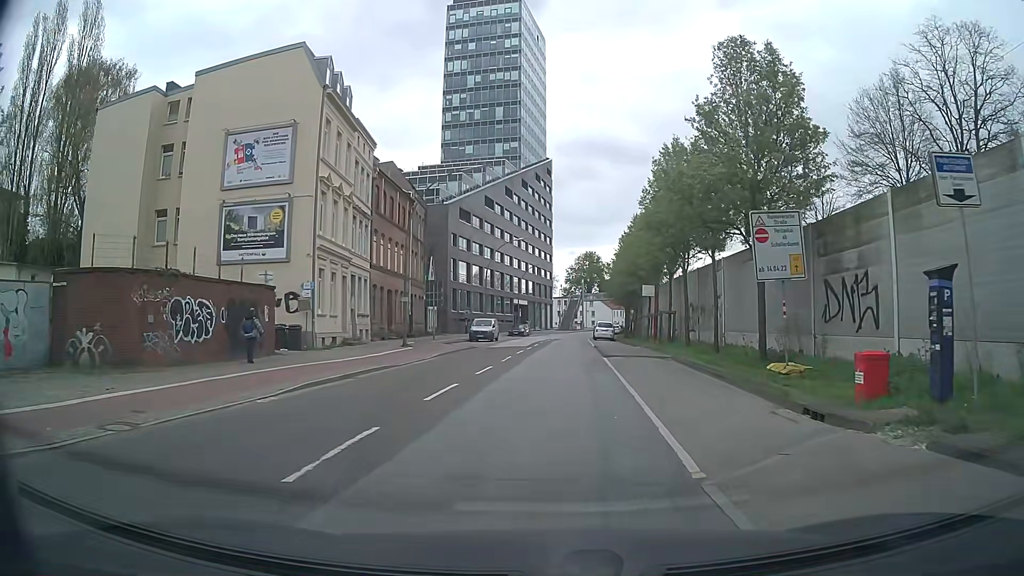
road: residential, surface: asphalt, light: Day
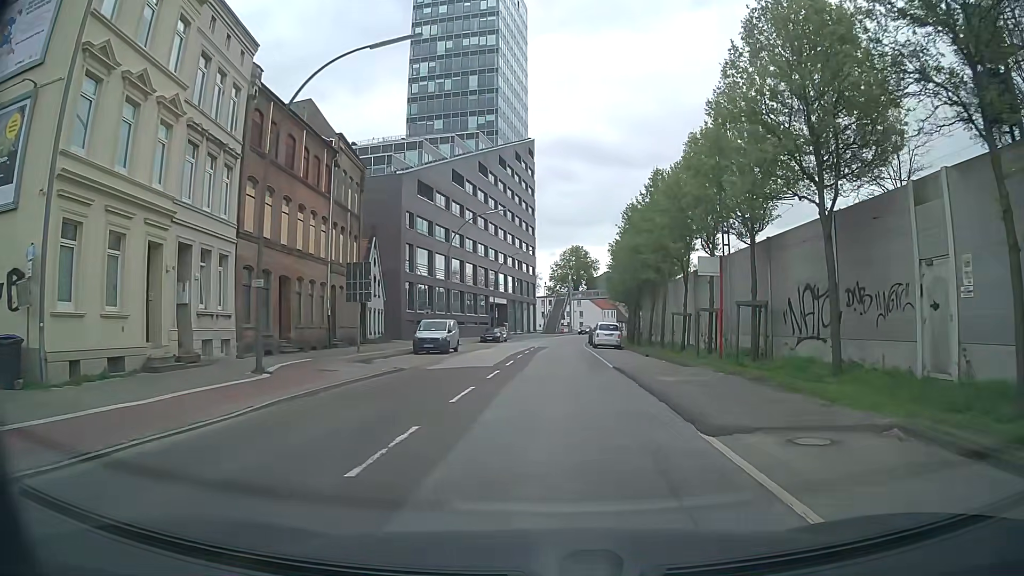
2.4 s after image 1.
(+0.5, +17.7) m; +2°
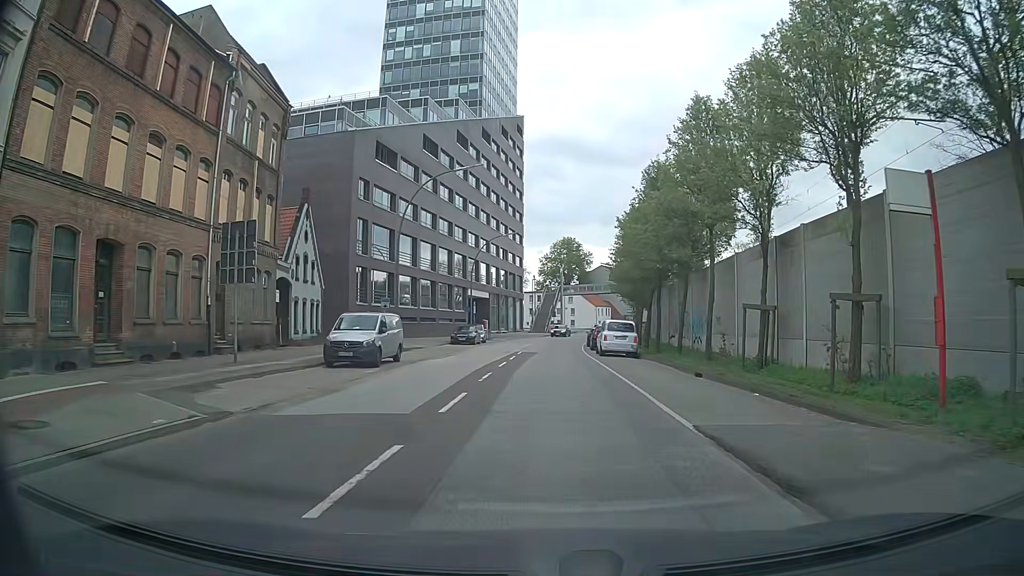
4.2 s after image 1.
(+0.2, +13.4) m; +1°
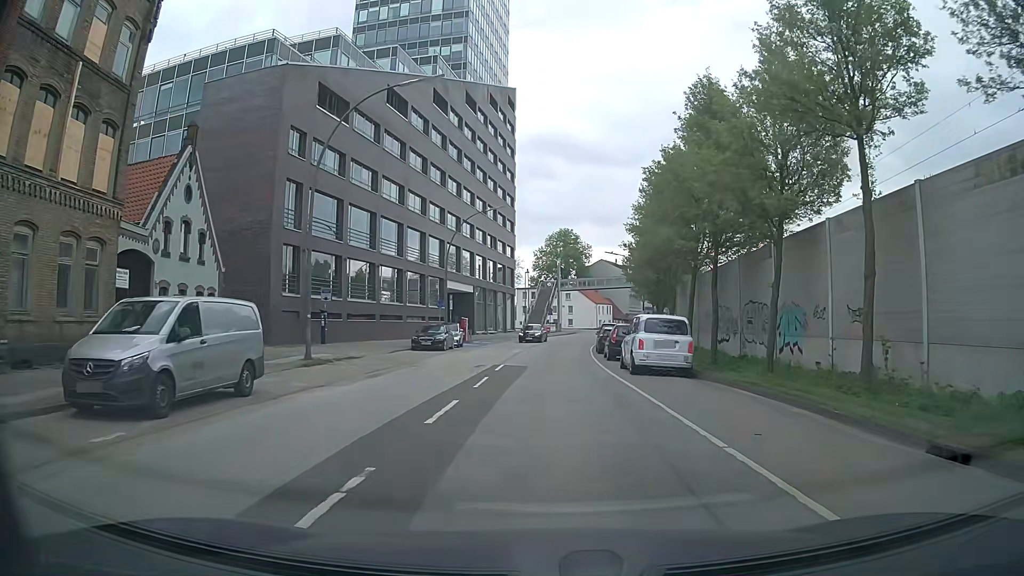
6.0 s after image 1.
(0.0, +13.5) m; +1°
(0, +10) (0, +20) (0, +30) (+1, +40) (+1, +50) (+3, +60) (+4, +70) (+6, +80) (+8, +89) (+10, +99) m
